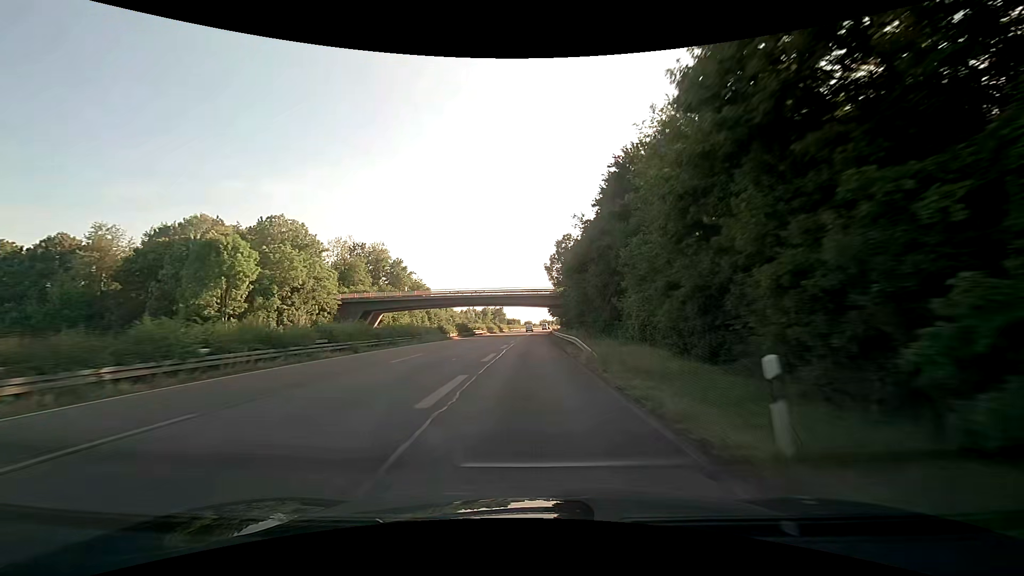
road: trunk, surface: asphalt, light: Day
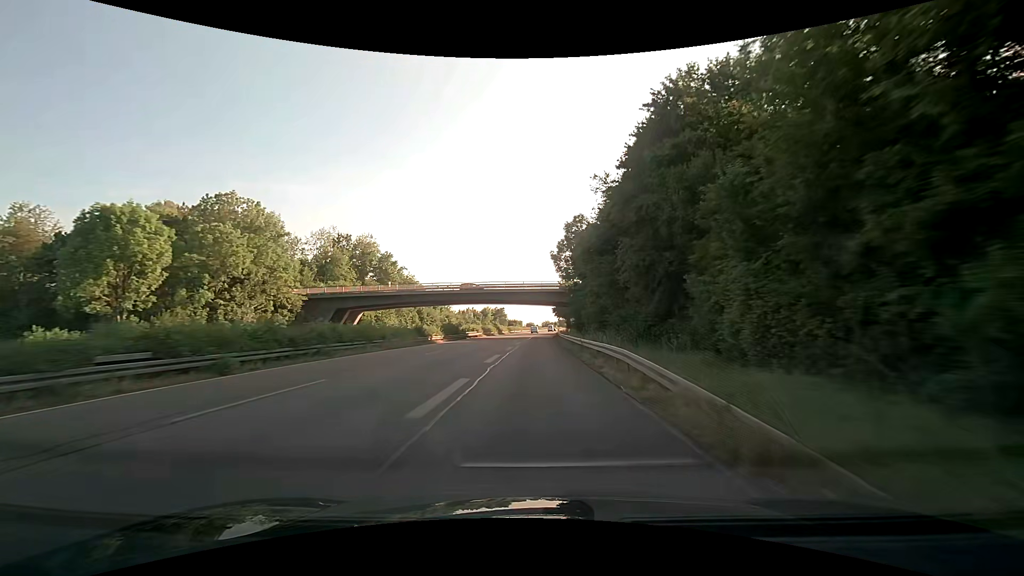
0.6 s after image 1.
(-0.1, +13.1) m; 0°
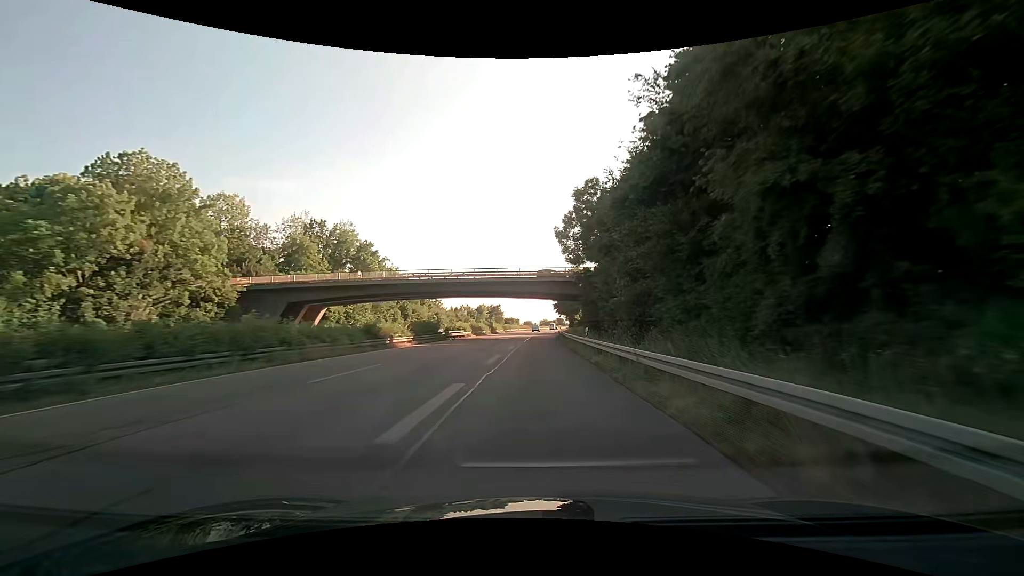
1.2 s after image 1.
(-0.1, +14.0) m; -1°
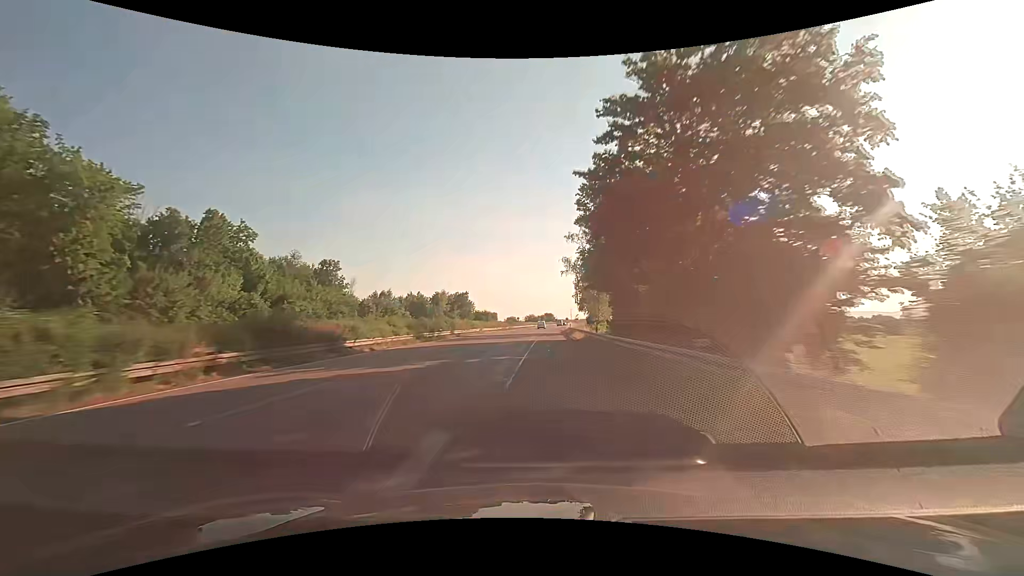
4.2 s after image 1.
(+2.3, +78.8) m; +2°
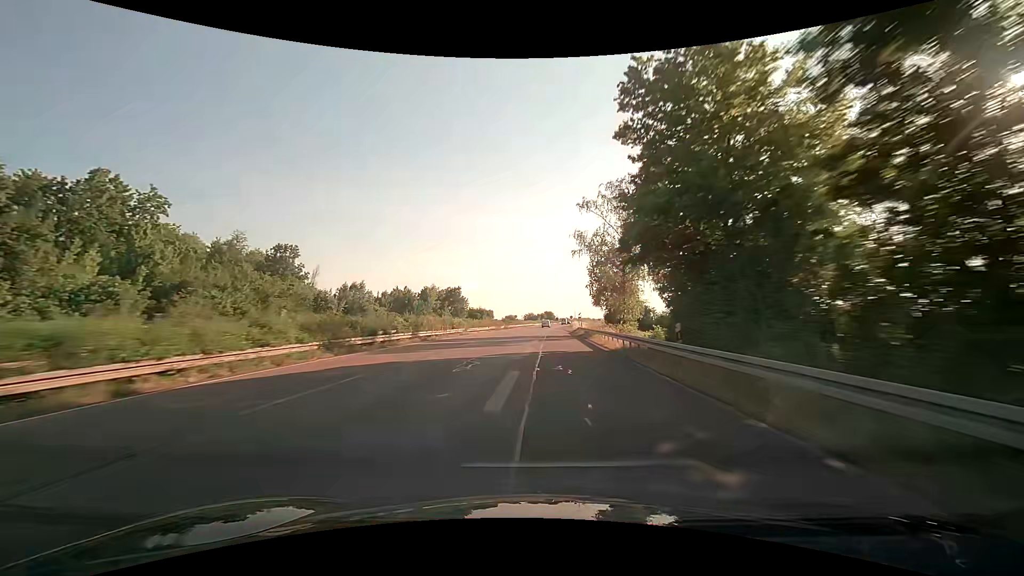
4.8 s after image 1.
(0.0, +16.9) m; 0°
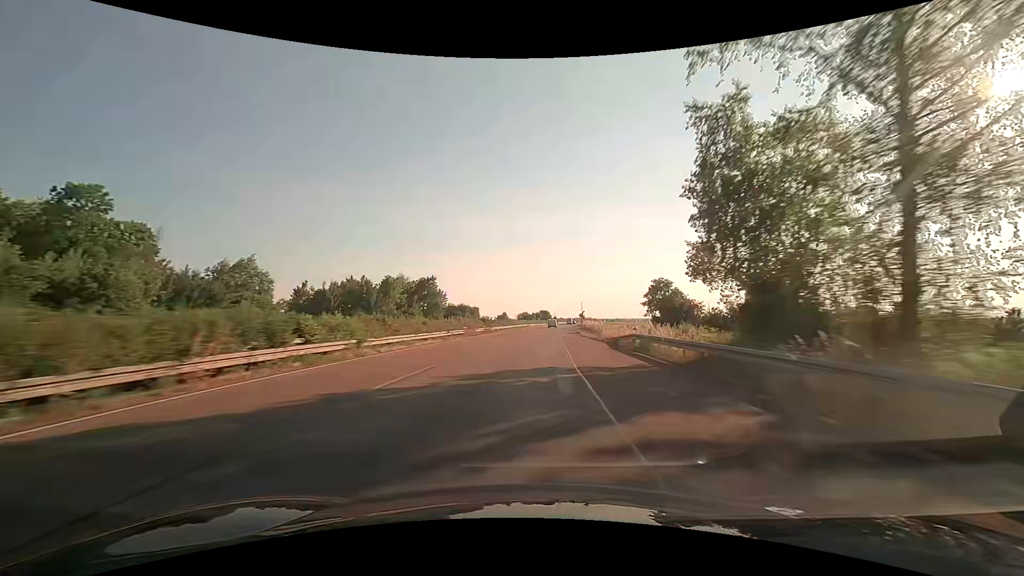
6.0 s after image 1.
(+0.1, +34.2) m; +1°
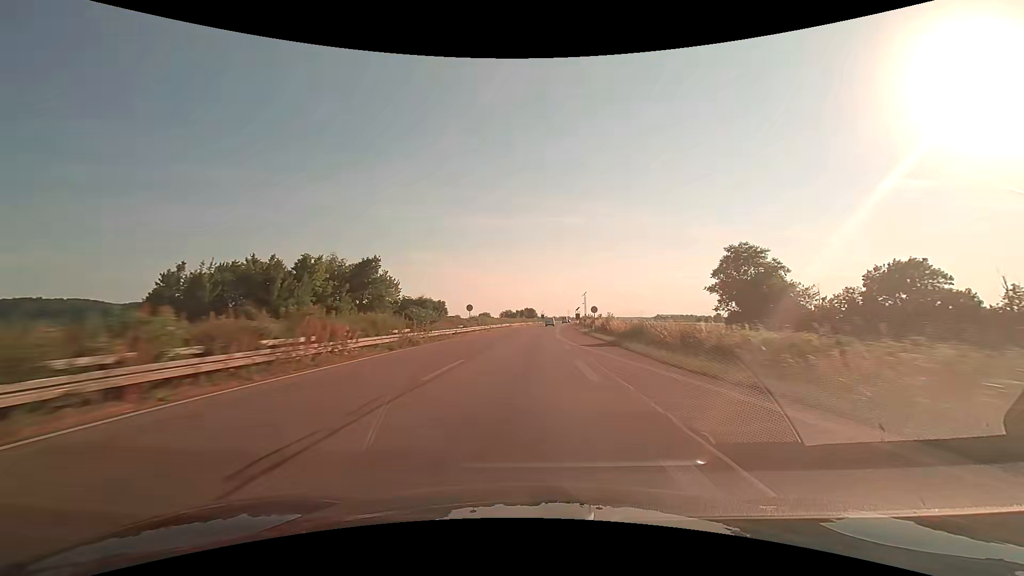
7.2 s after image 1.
(+0.5, +34.5) m; +2°
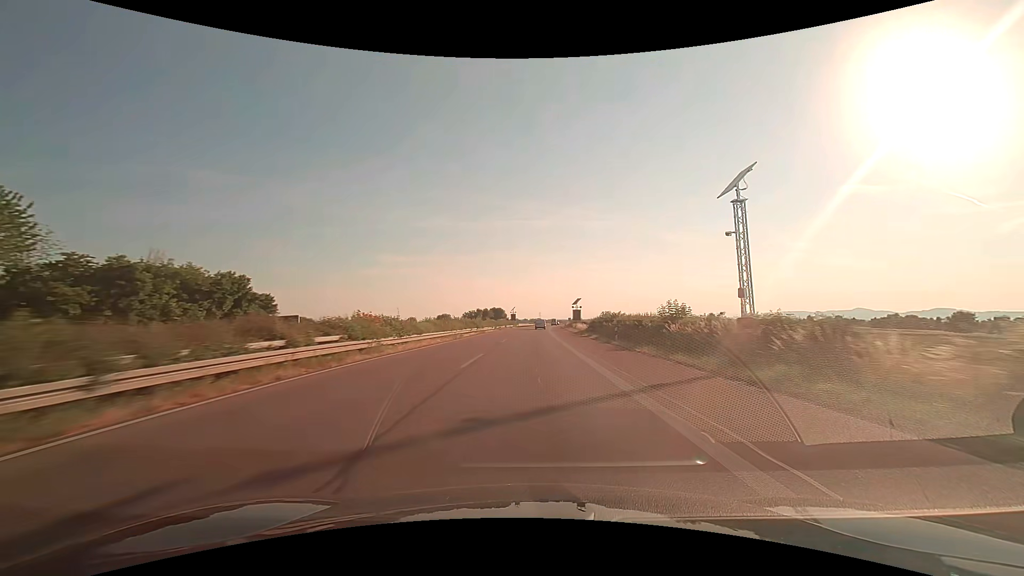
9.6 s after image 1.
(+1.9, +69.2) m; +3°
